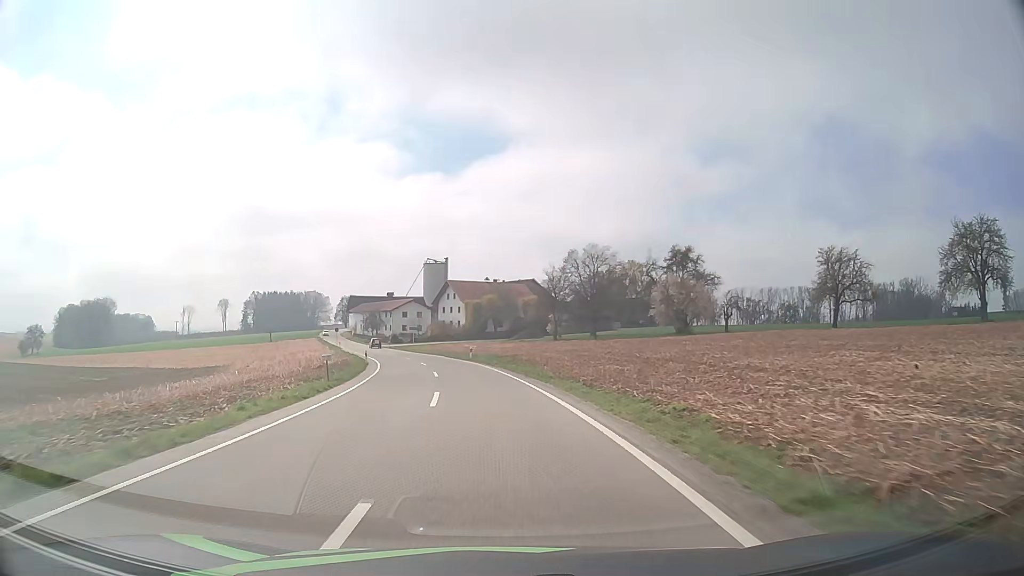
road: tertiary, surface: asphalt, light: Day
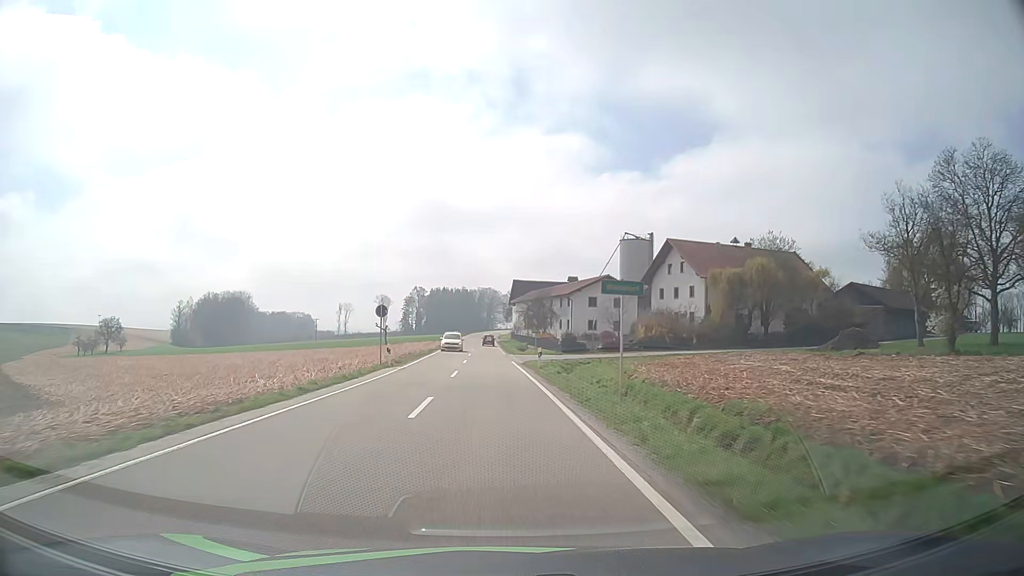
(-8.6, +63.7) m; -15°
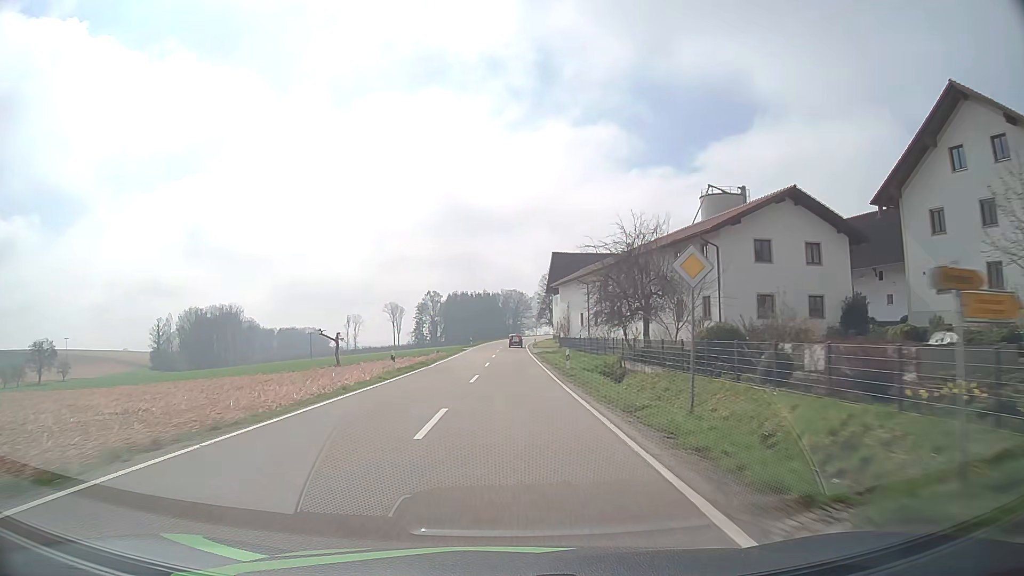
(-2.0, +52.6) m; -3°
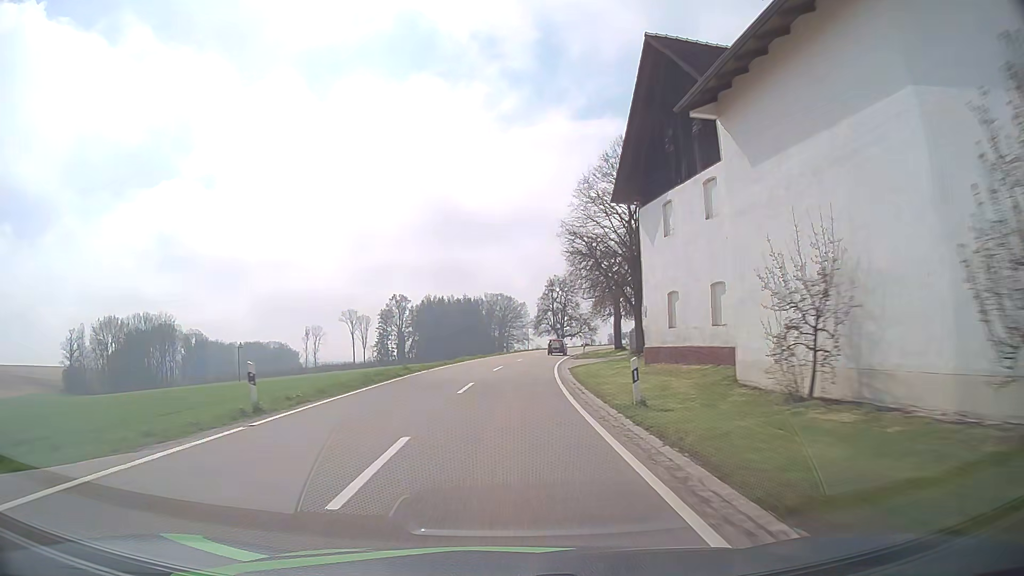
(+0.5, +65.9) m; +1°
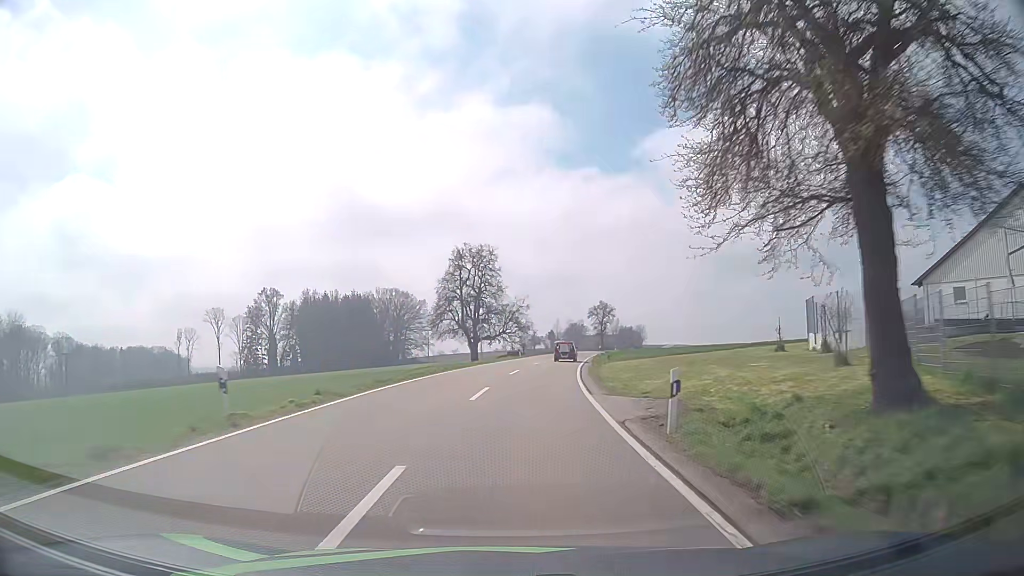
(+2.9, +51.9) m; +8°
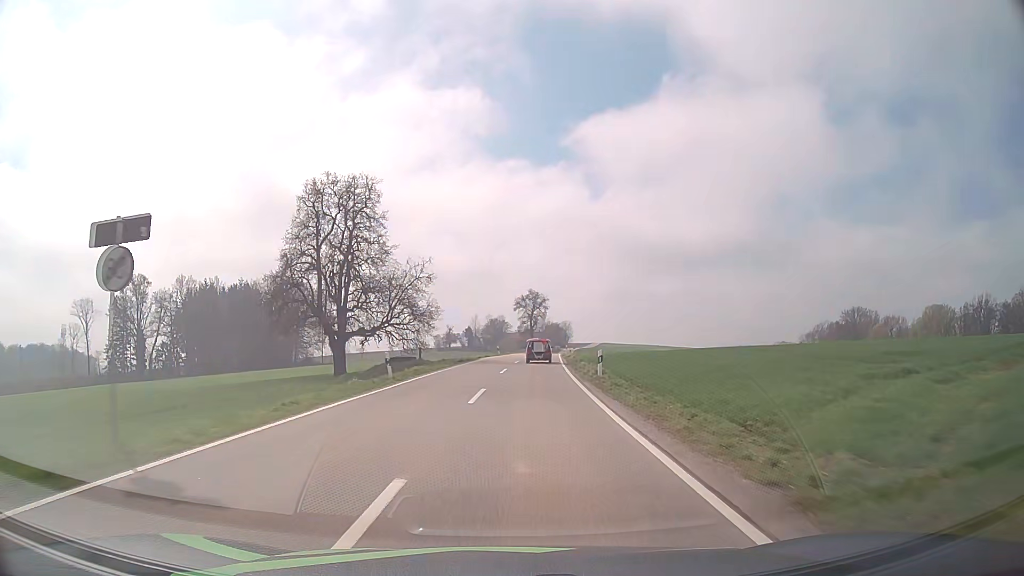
(+2.4, +37.2) m; +7°
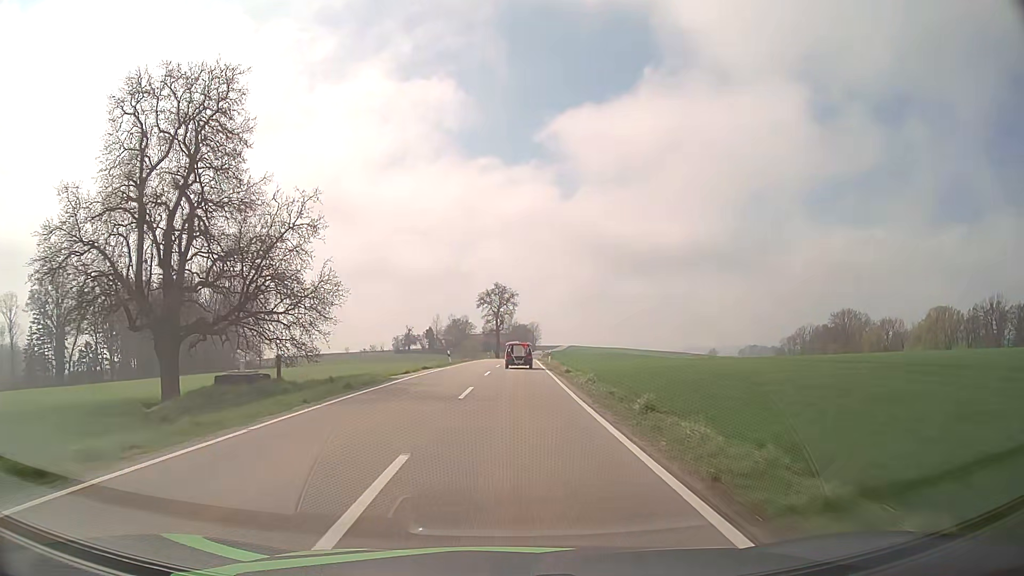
(+0.8, +23.5) m; +3°
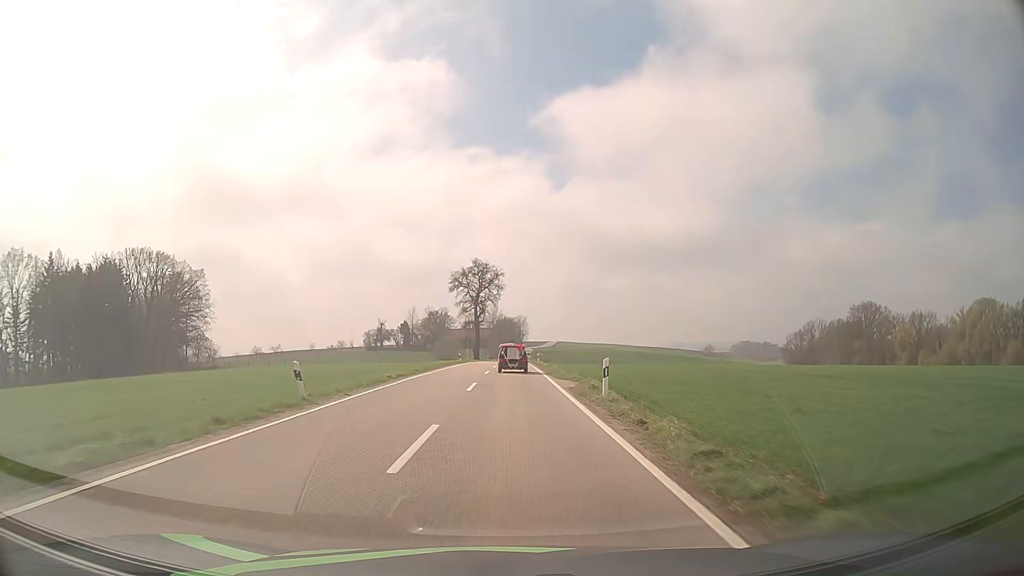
(+0.5, +33.3) m; +2°
(0, +10) (0, +20) (0, +30) (0, +40) (0, +50) (0, +60) (0, +70) (+1, +80) (+1, +90) (+1, +100) m
